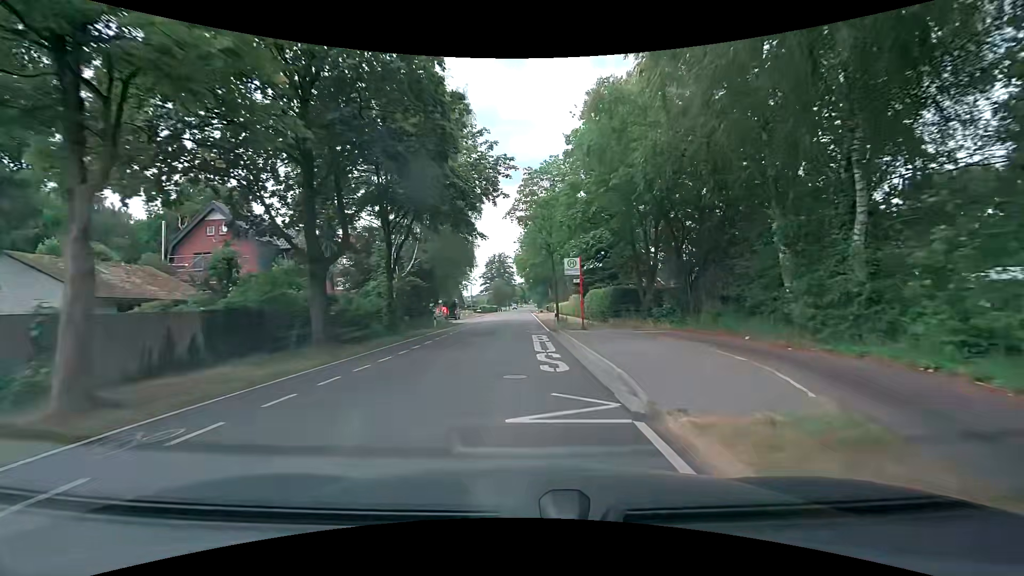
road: tertiary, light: Day
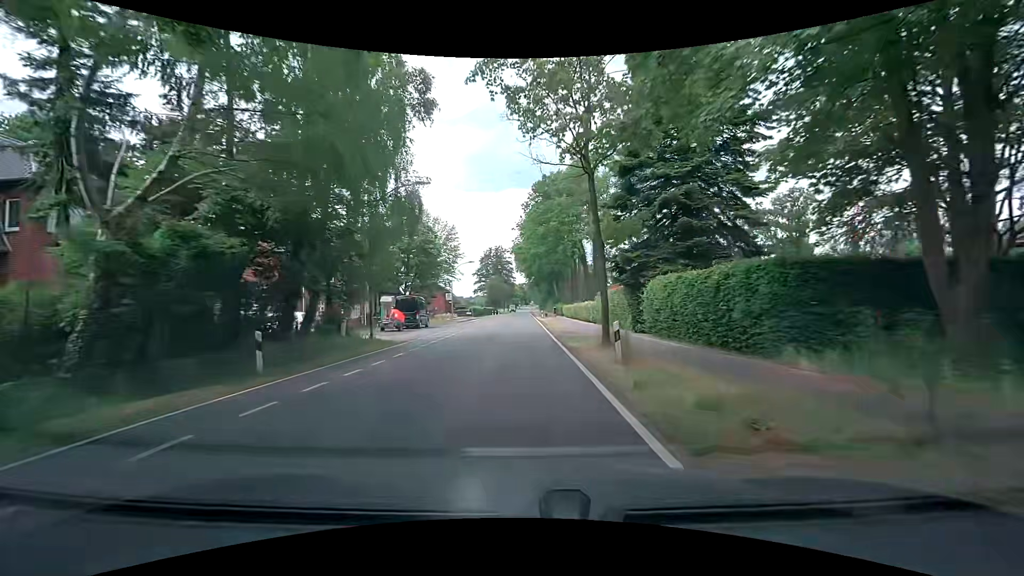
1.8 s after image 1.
(+0.1, +22.9) m; +1°
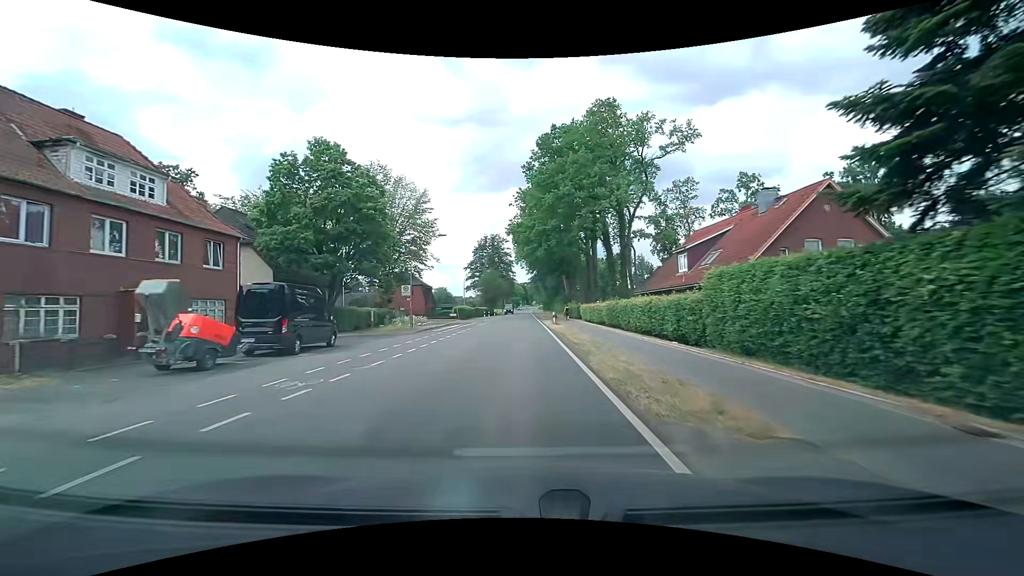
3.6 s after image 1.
(-0.3, +22.9) m; -1°
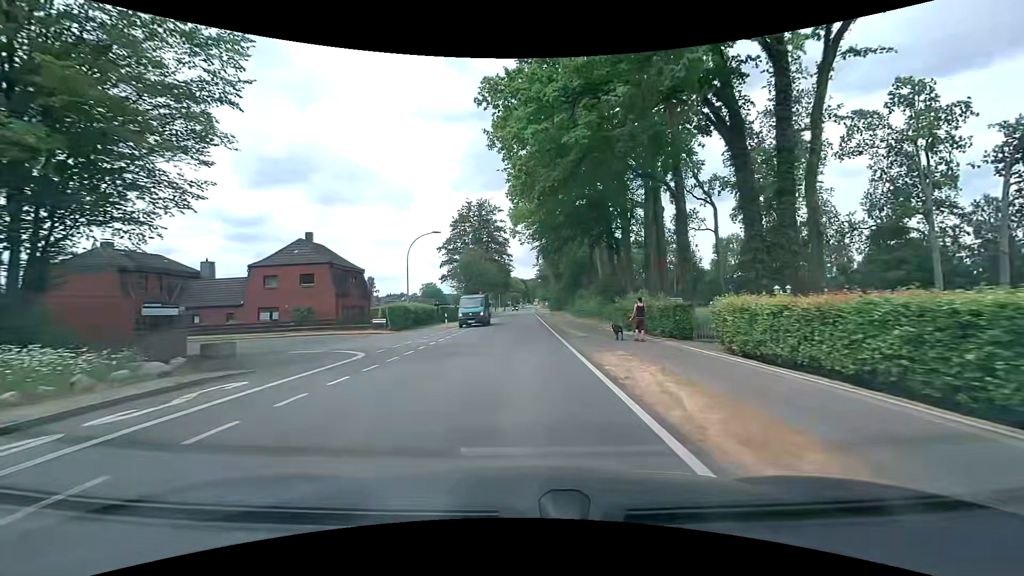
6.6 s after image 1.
(-0.1, +38.0) m; 0°
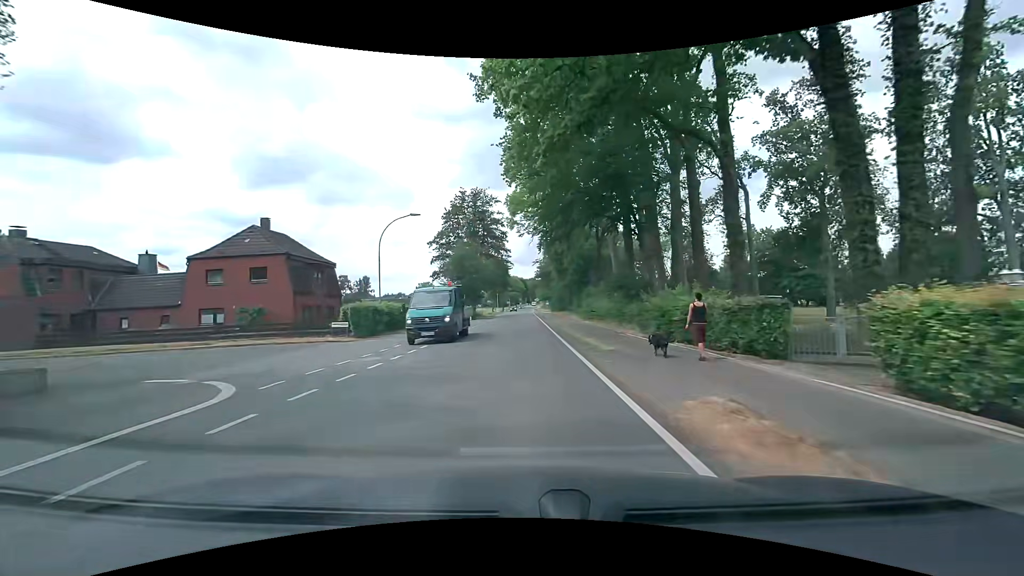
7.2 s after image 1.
(0.0, +7.6) m; 0°
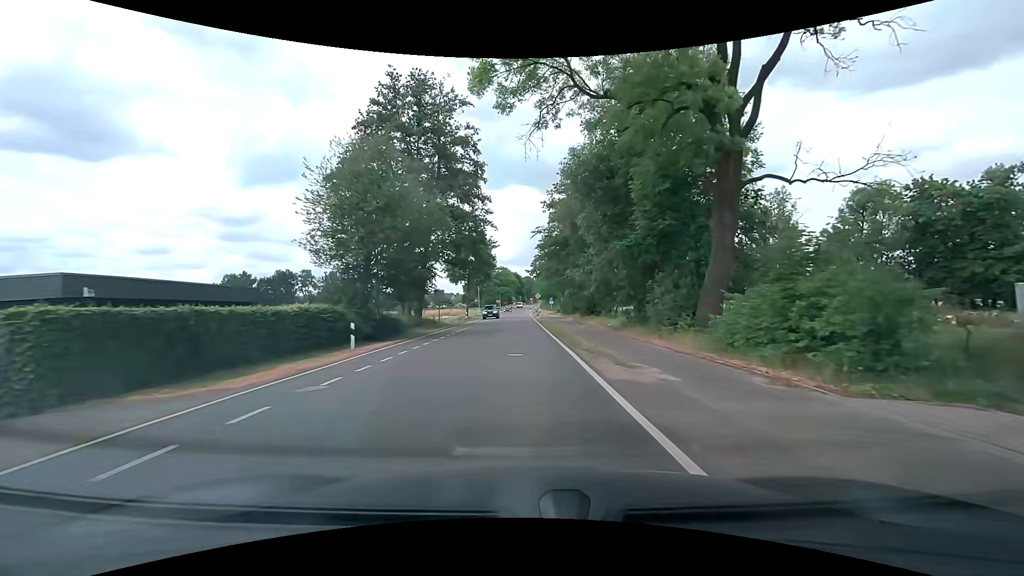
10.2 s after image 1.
(0.0, +38.1) m; 0°
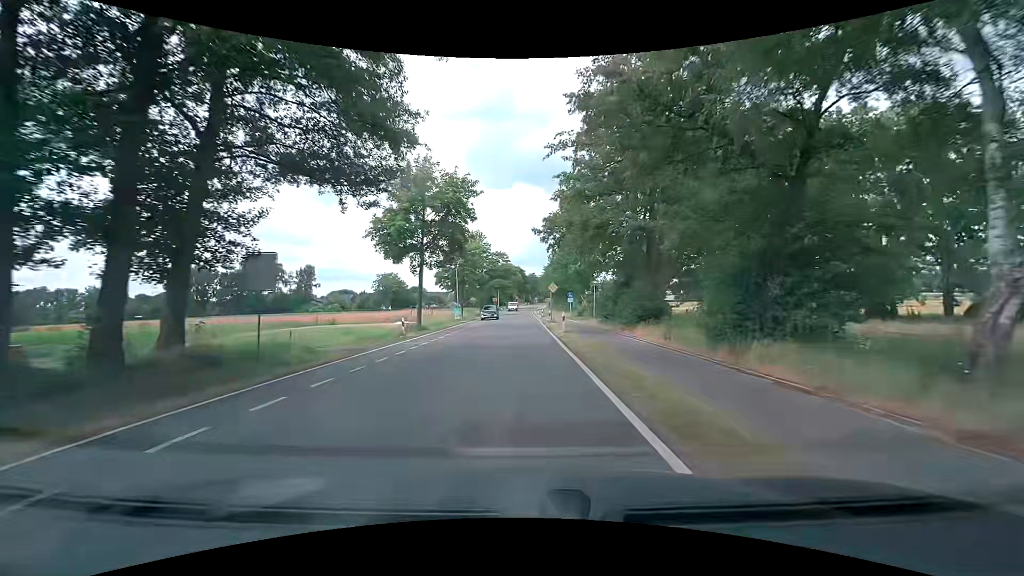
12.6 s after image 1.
(+0.1, +30.4) m; 0°
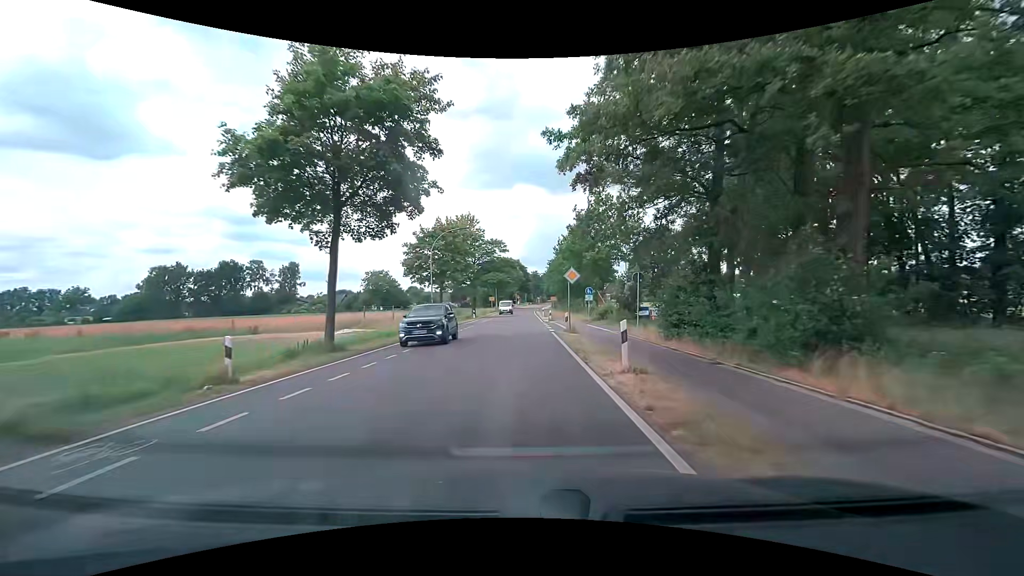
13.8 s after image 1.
(-0.1, +15.2) m; 0°
(0, +10) (0, +20) (0, +30) (0, +40) (0, +50) (0, +60) (0, +70) (0, +80) (0, +90) (0, +100) m
